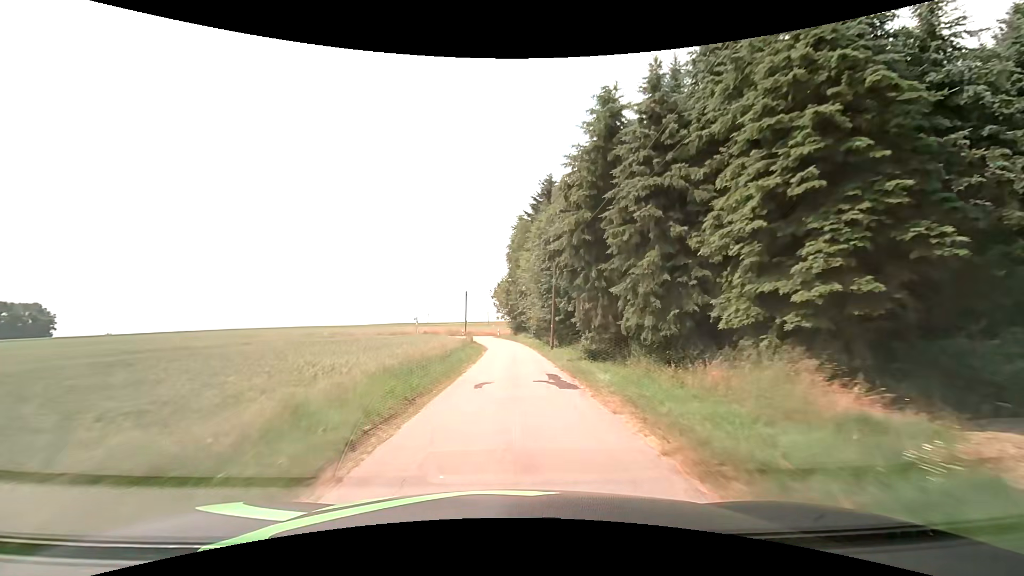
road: unclassified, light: Day
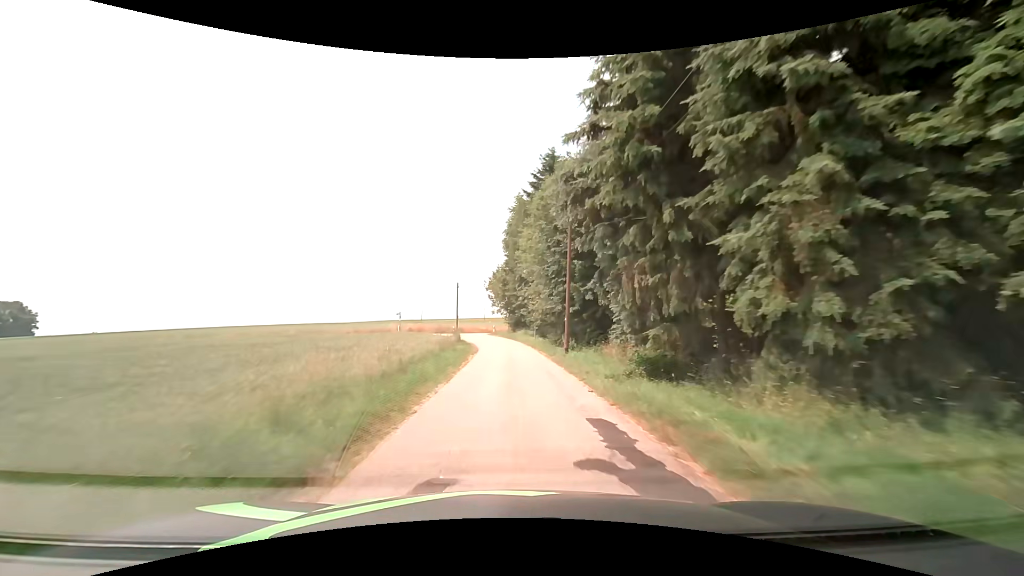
(0.0, +8.8) m; 0°
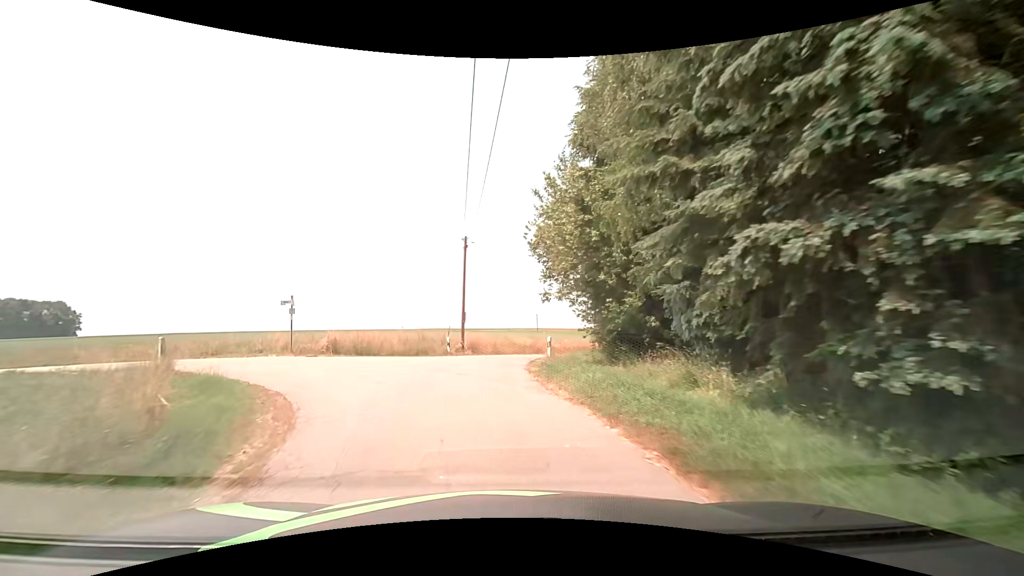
(-0.4, +38.0) m; -5°
(0, +10) (-1, +20) (+2, +30) (+8, +38) (+14, +45) (+21, +53) (+27, +61) (+32, +69) (+36, +79) (+38, +88) m
